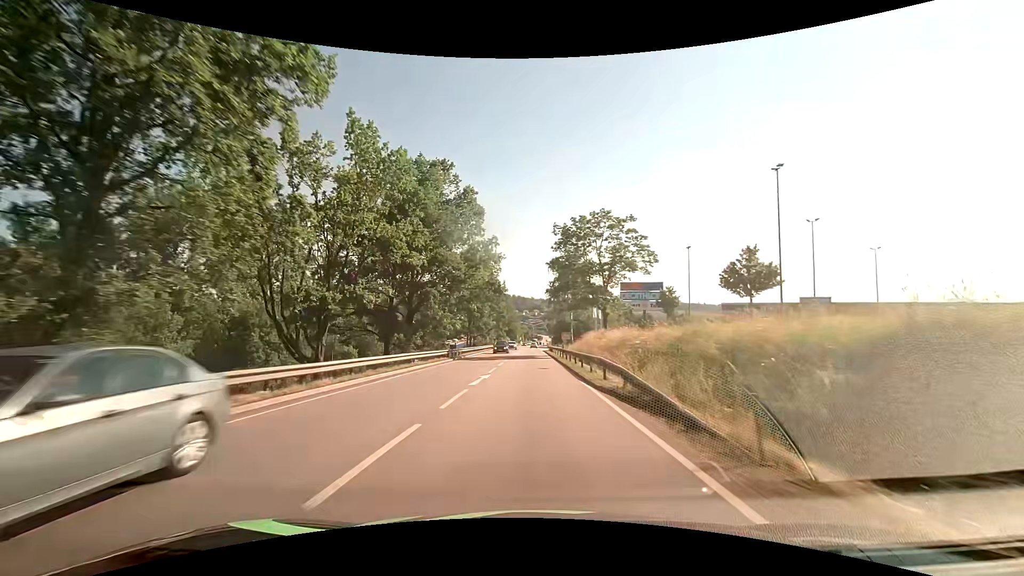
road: primary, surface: asphalt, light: Day
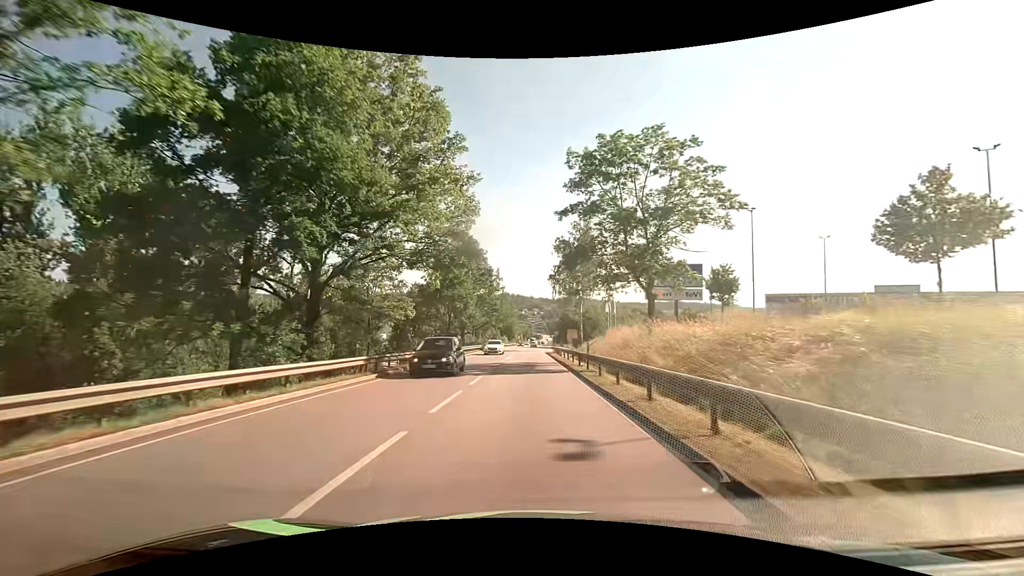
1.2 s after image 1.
(+0.1, +18.7) m; 0°
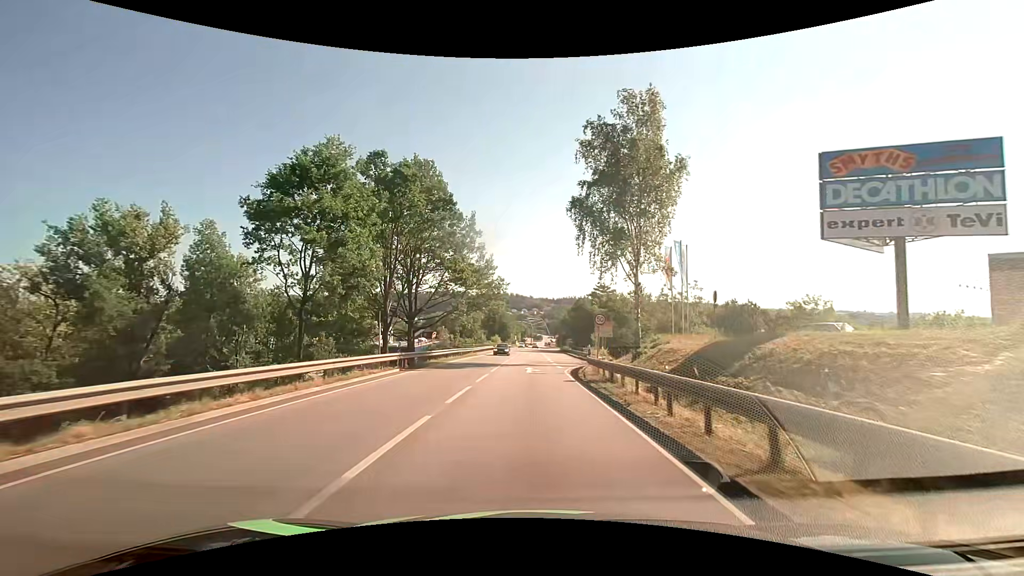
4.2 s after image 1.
(+0.1, +39.6) m; 0°
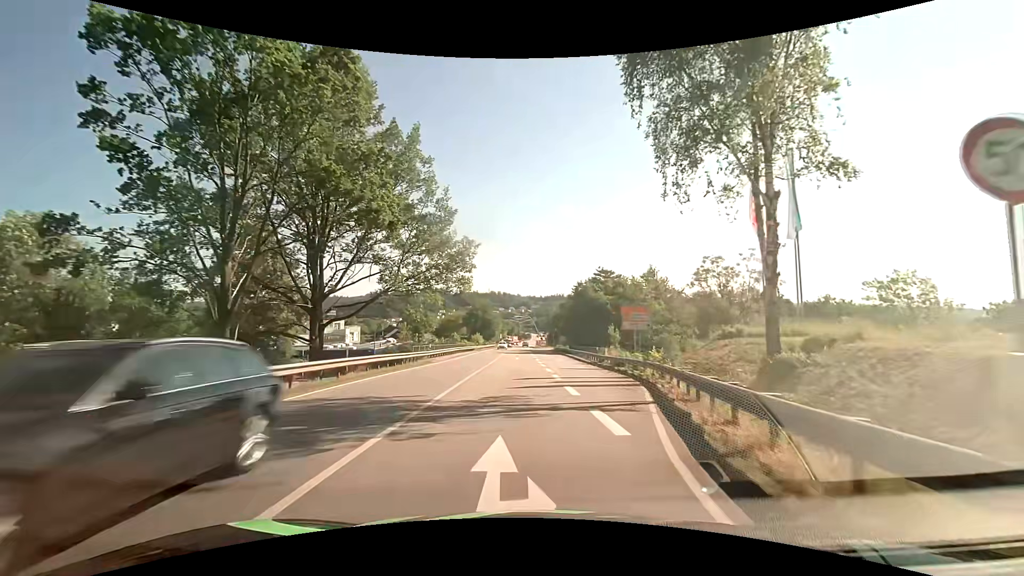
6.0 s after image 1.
(+0.1, +21.0) m; +1°
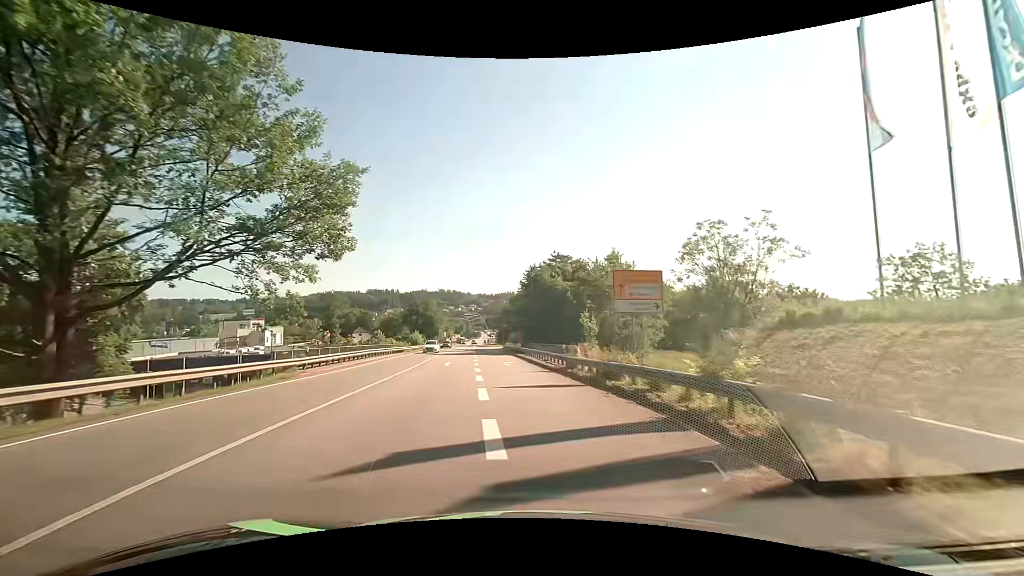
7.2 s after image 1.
(+0.7, +13.6) m; +6°
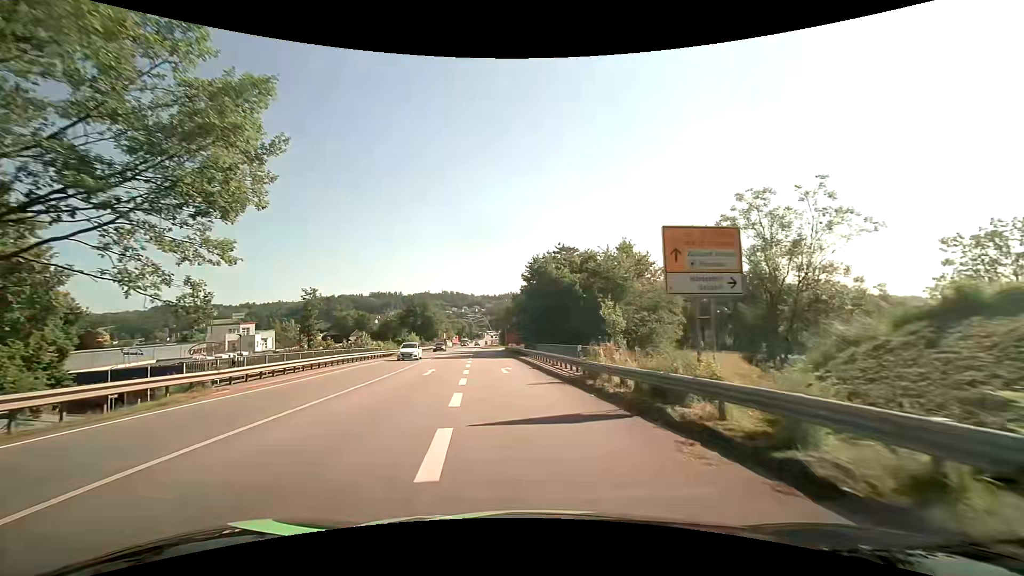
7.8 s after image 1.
(0.0, +6.8) m; 0°
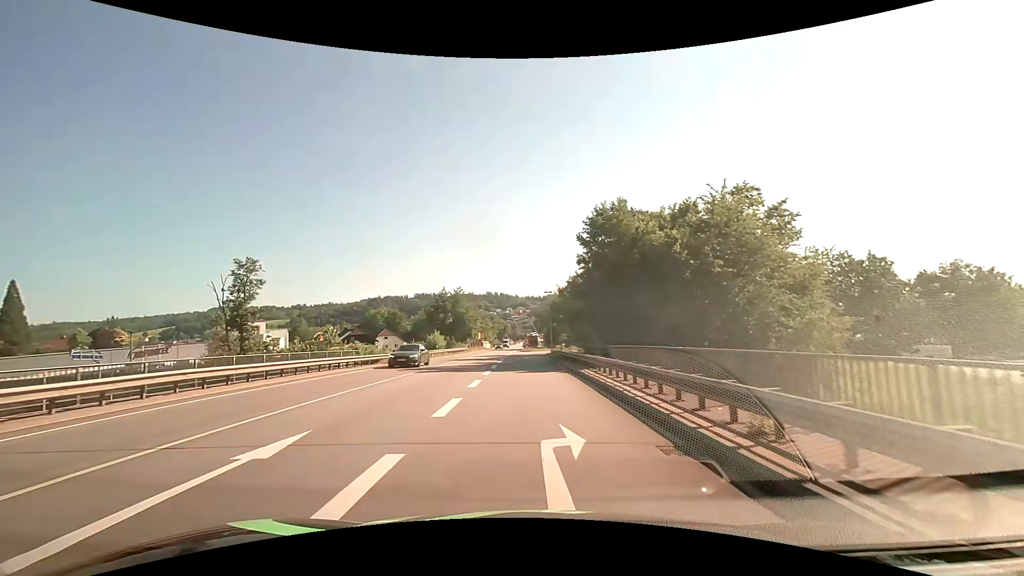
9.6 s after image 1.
(-1.0, +19.9) m; -5°
